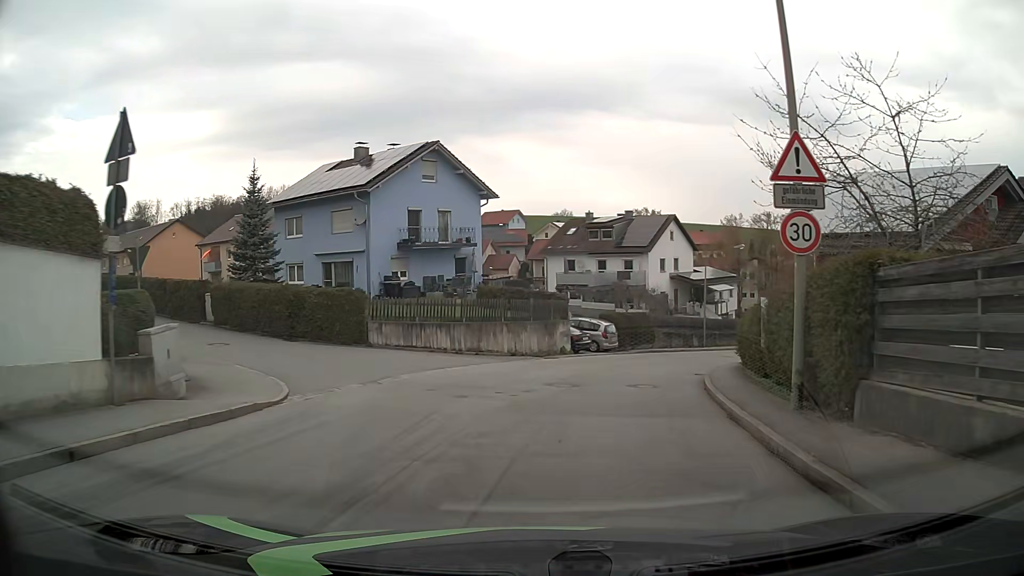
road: residential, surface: asphalt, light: Day
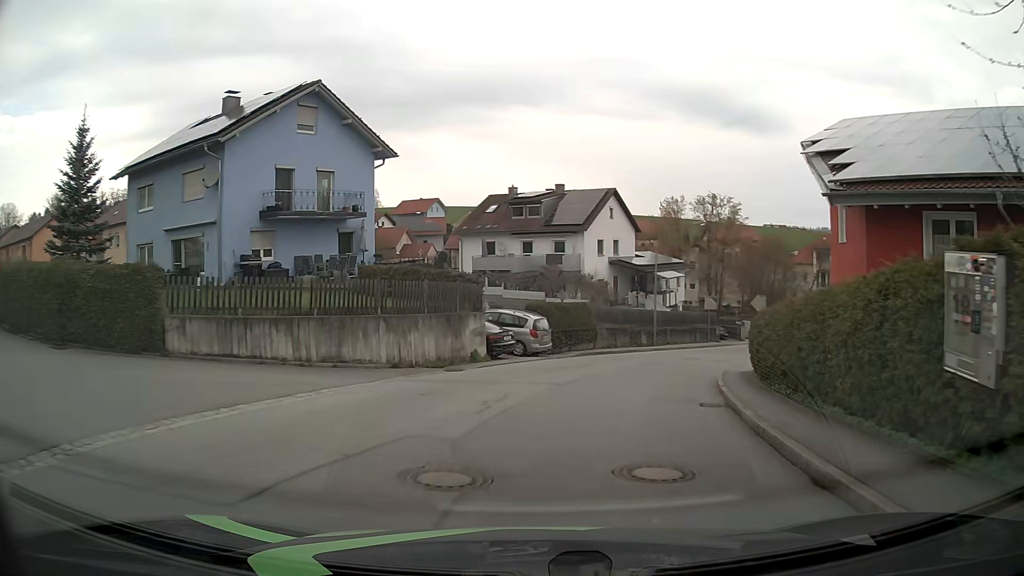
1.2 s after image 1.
(+0.5, +9.3) m; +7°
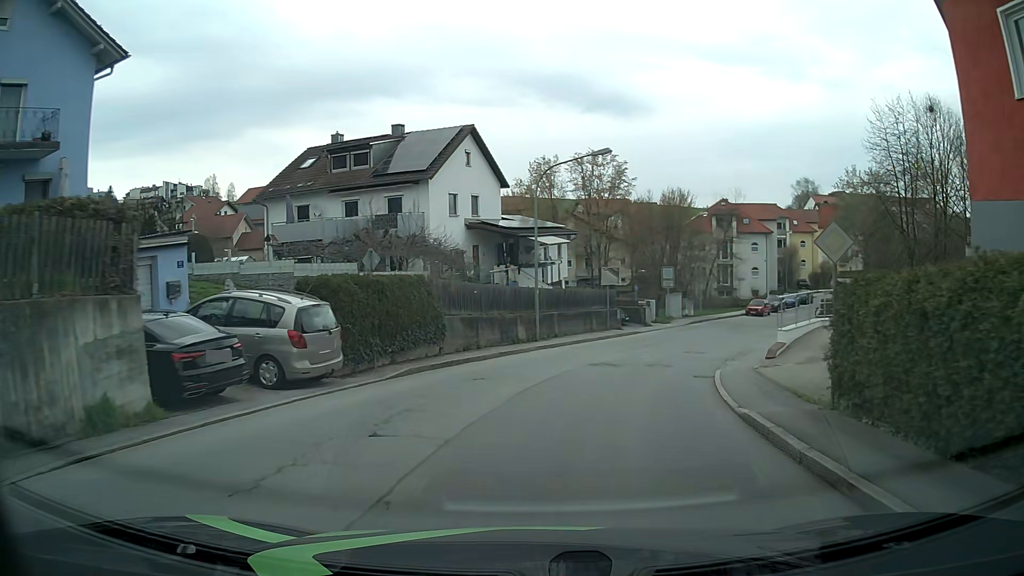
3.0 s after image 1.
(+1.4, +13.6) m; +11°
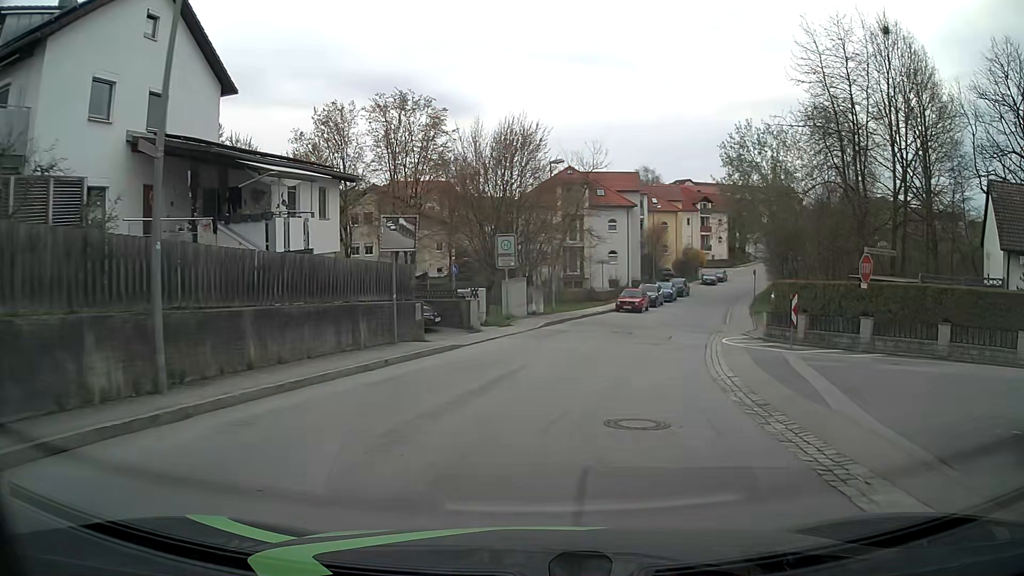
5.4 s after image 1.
(+2.4, +17.9) m; +14°
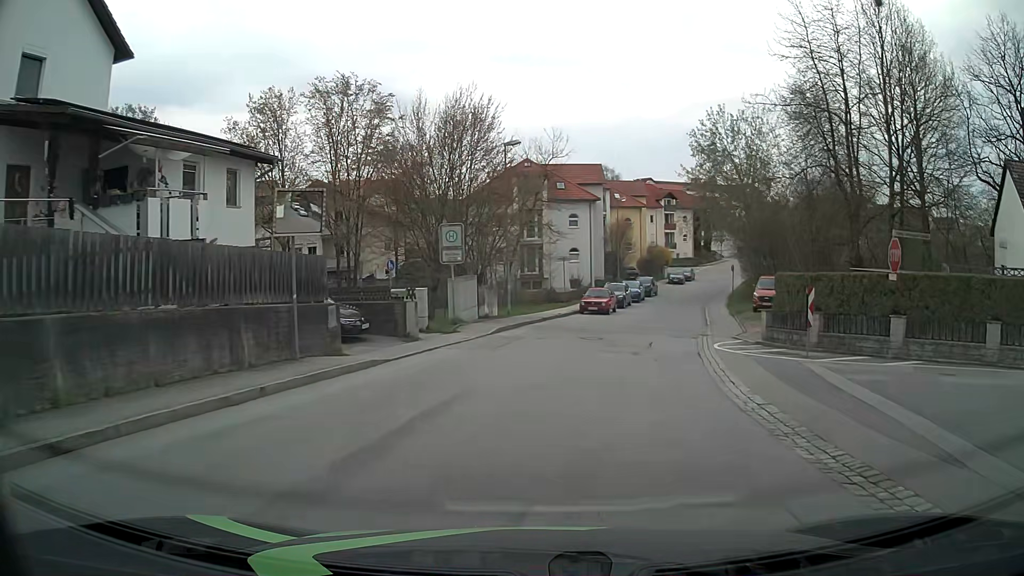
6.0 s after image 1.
(+0.2, +4.5) m; +5°
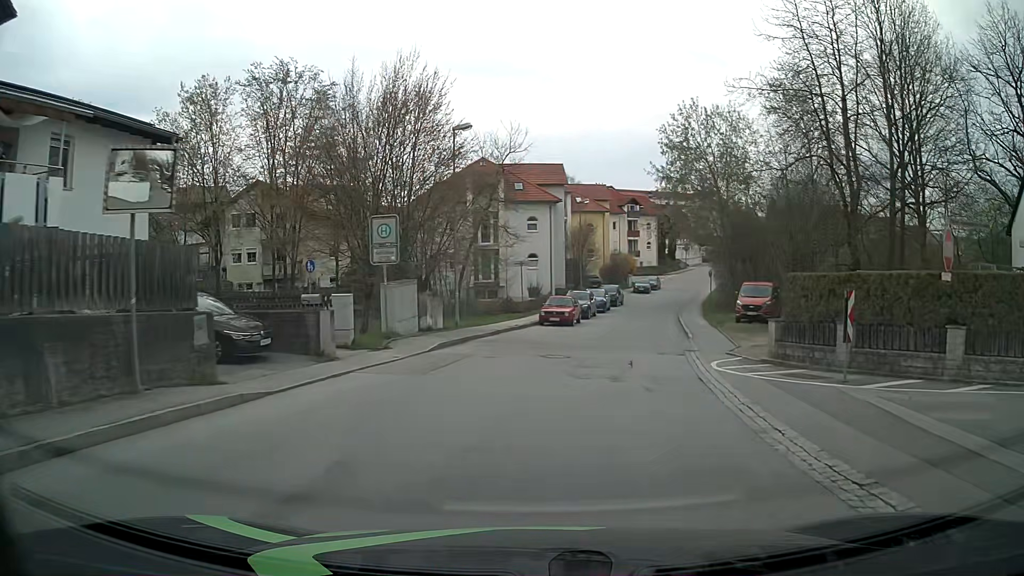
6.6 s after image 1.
(+0.1, +4.5) m; +3°
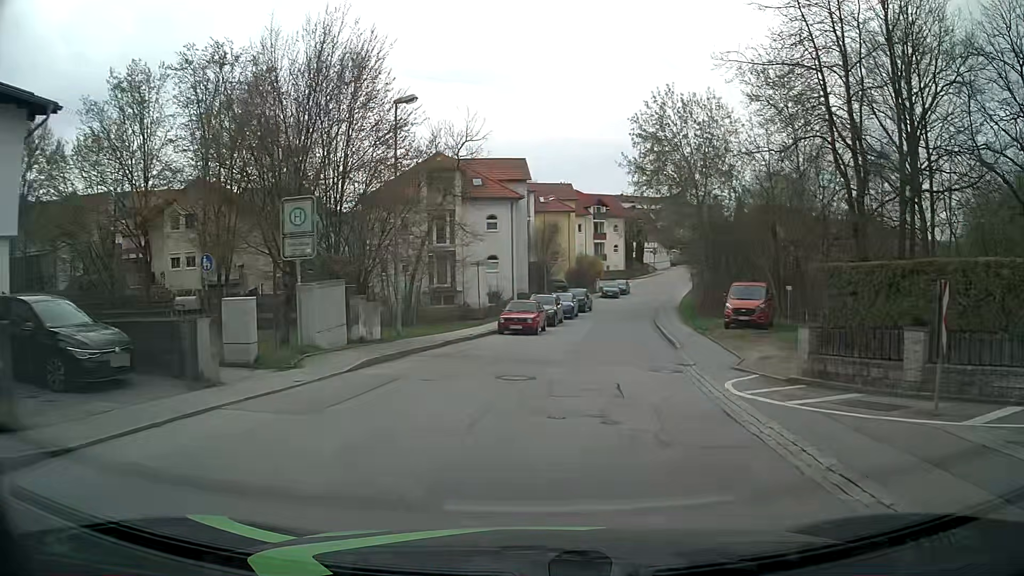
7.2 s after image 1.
(+0.1, +4.4) m; +3°
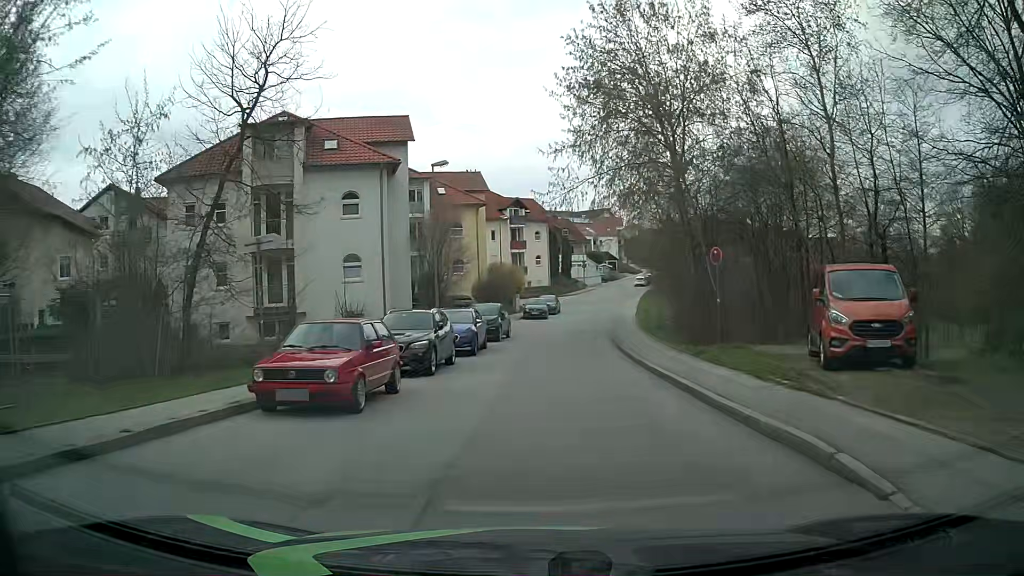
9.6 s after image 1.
(+1.3, +17.7) m; +6°
